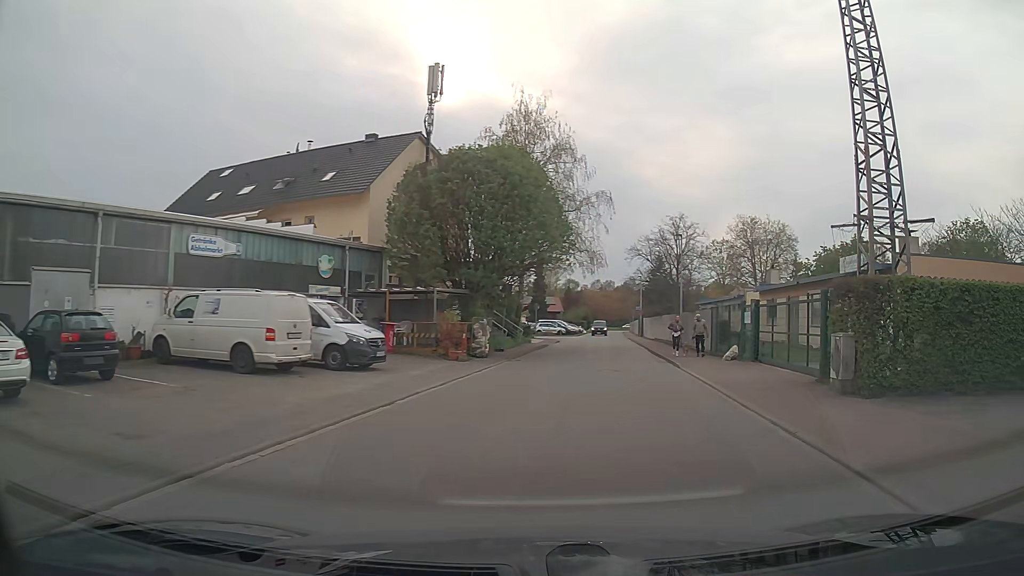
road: unclassified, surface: asphalt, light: Day
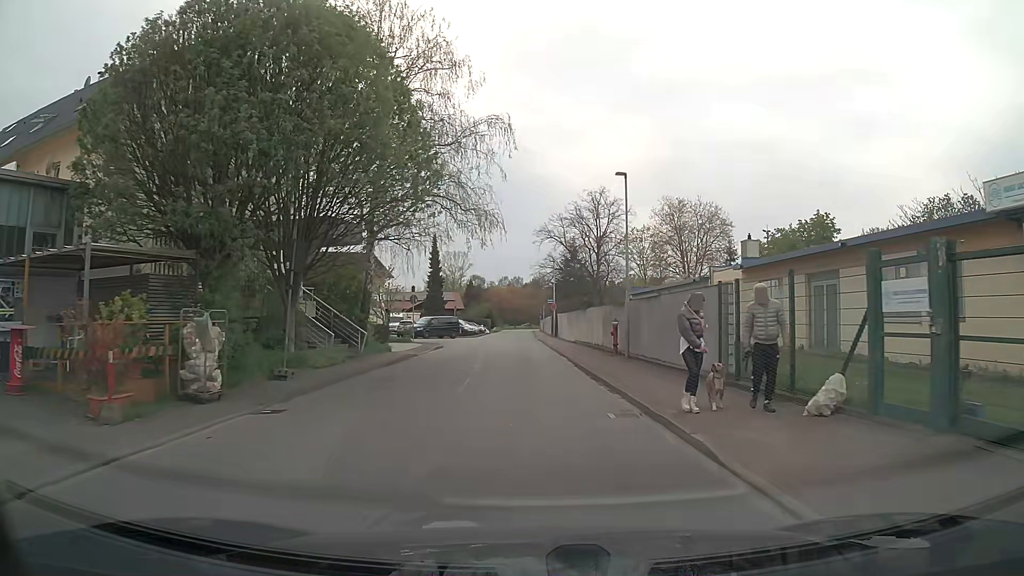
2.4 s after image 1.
(+1.6, +15.7) m; +6°
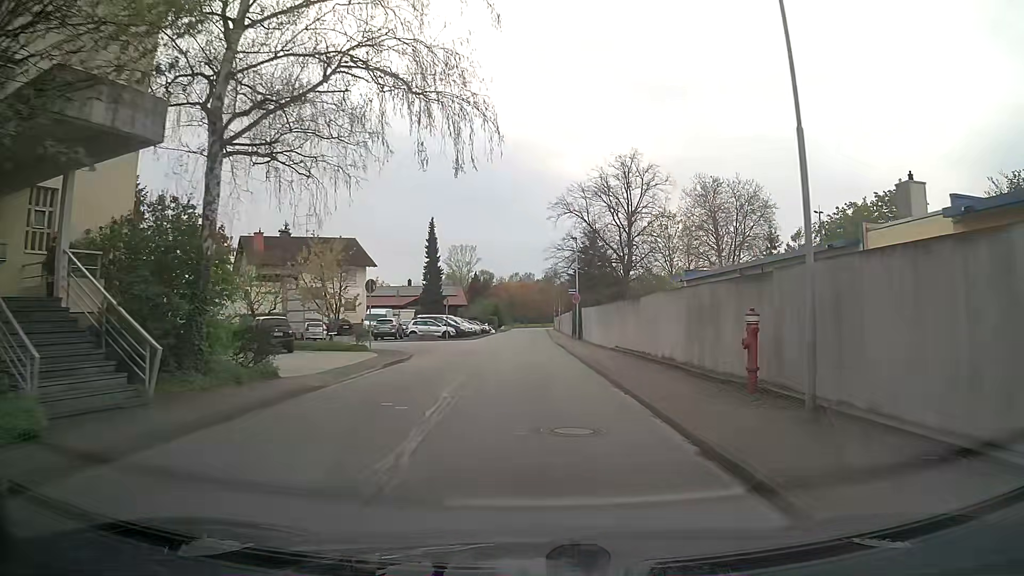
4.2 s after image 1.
(-0.2, +14.9) m; -1°
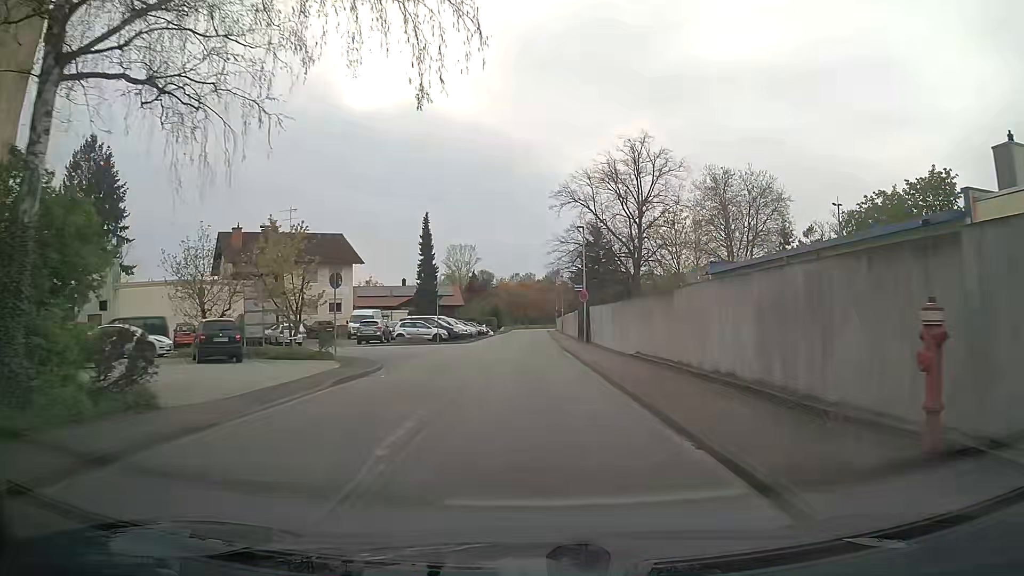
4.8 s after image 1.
(0.0, +5.4) m; 0°
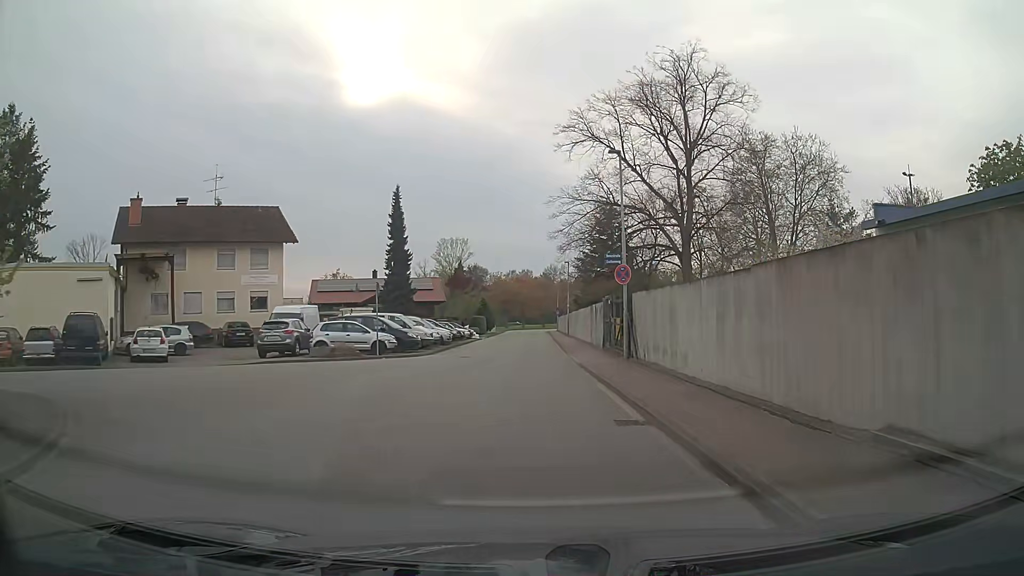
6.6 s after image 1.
(+0.1, +17.2) m; 0°
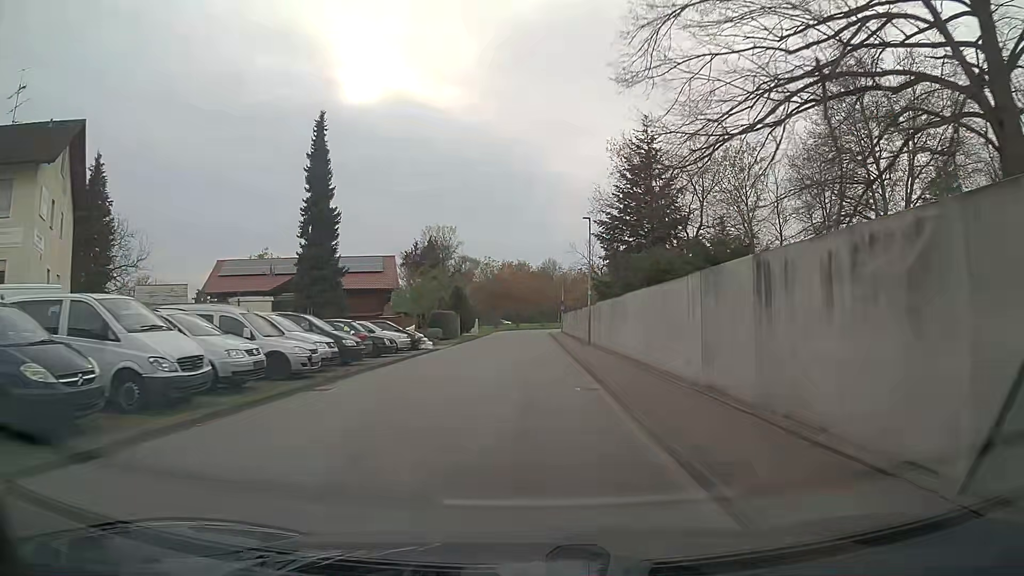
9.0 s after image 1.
(+0.2, +25.1) m; 0°
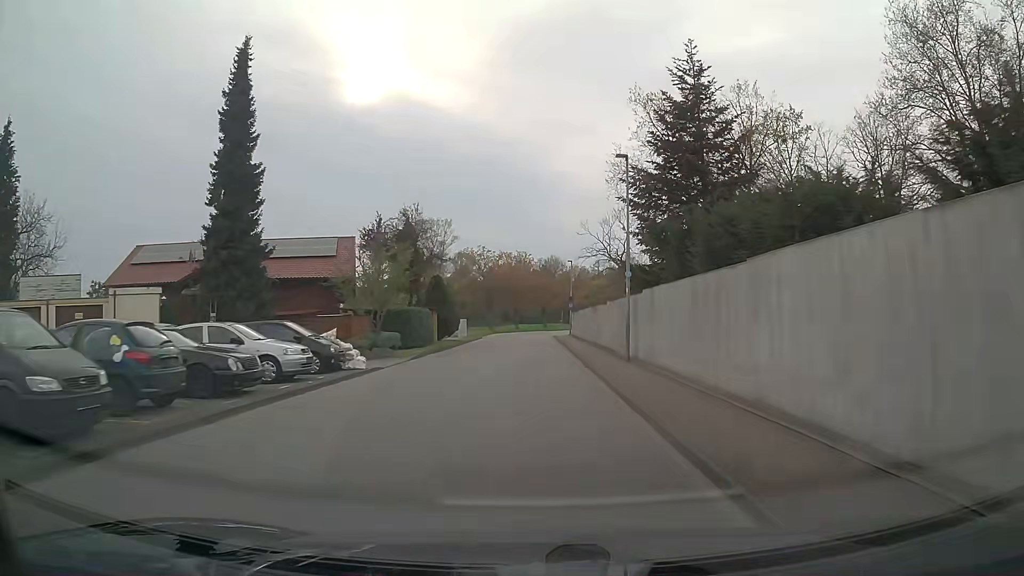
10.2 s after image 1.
(0.0, +13.4) m; +1°
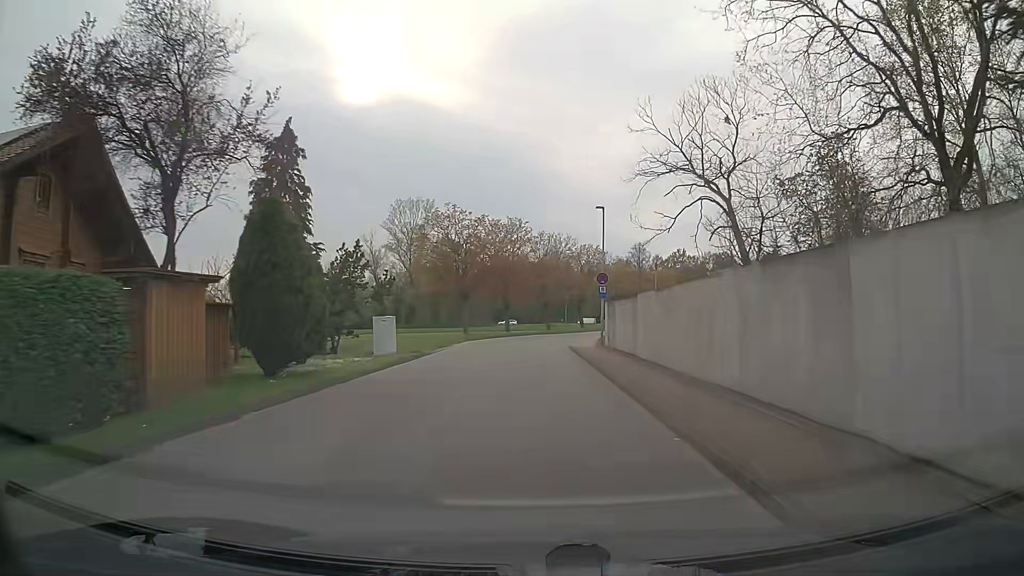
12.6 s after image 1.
(-0.2, +28.4) m; -1°
(0, +10) (0, +20) (0, +30) (+1, +40) (+3, +50) (+5, +59) (+9, +69) (+14, +77) (+20, +86) (+26, +93) m
